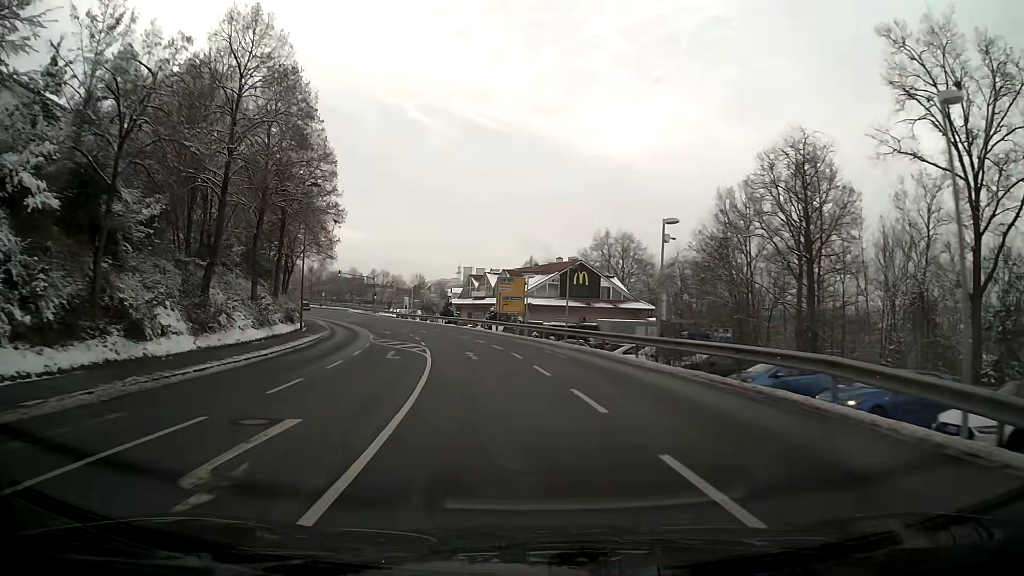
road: tertiary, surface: asphalt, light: Day
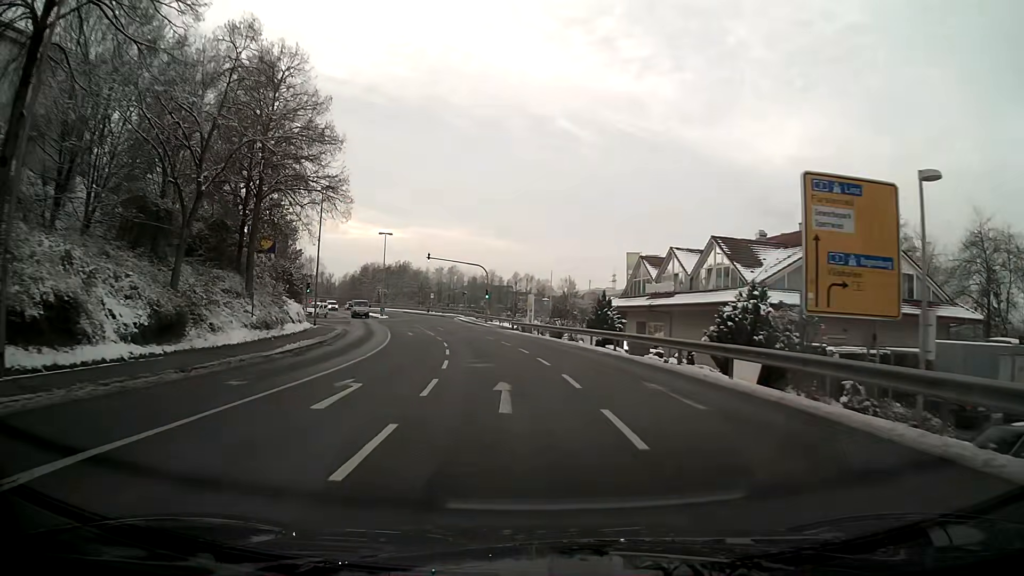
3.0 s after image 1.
(-4.4, +37.9) m; -13°
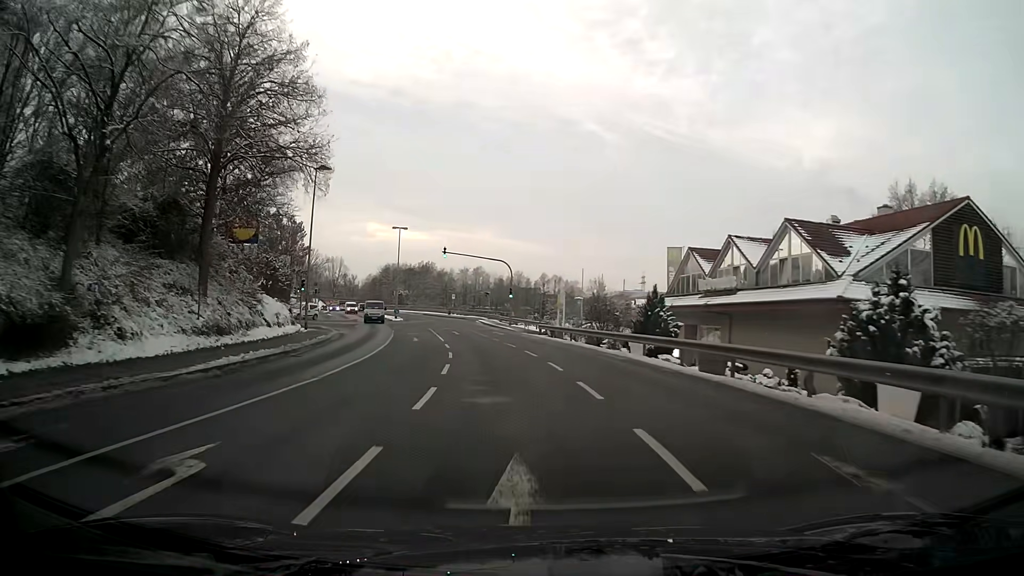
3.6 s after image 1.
(-0.2, +7.7) m; -2°
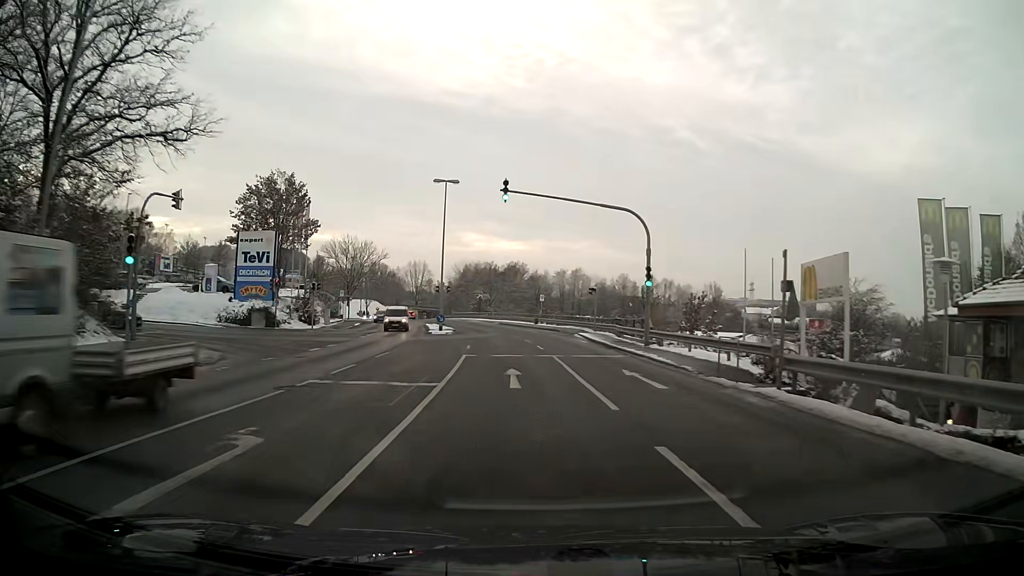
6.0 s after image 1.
(-2.3, +30.6) m; -8°
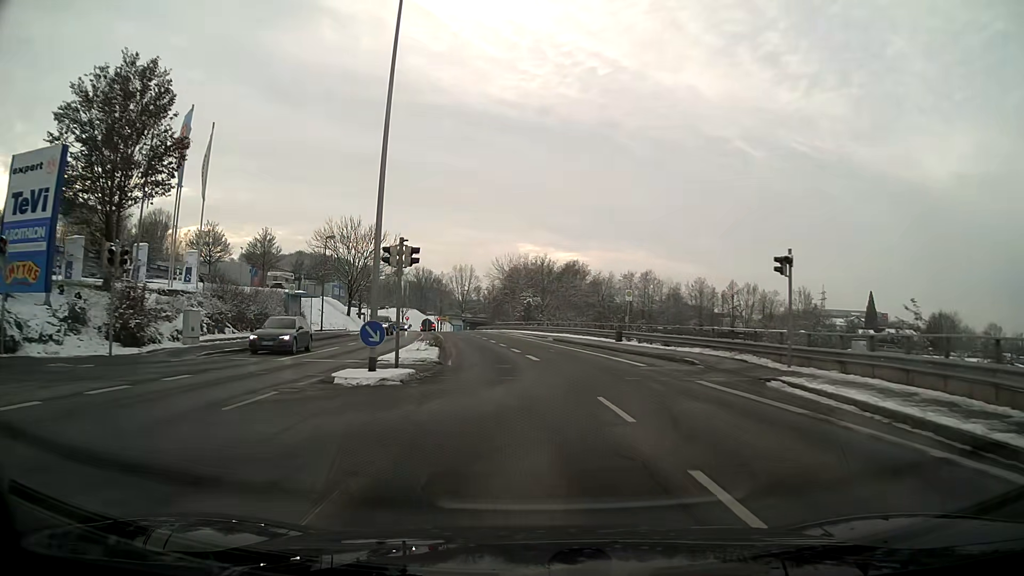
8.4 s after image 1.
(-1.4, +30.3) m; -5°
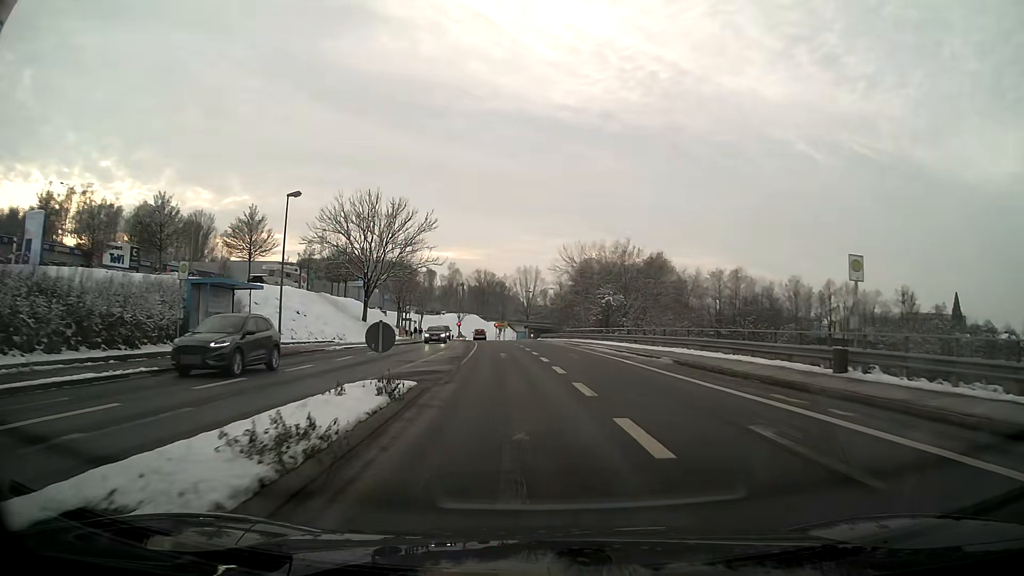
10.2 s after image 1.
(-1.1, +22.2) m; -6°
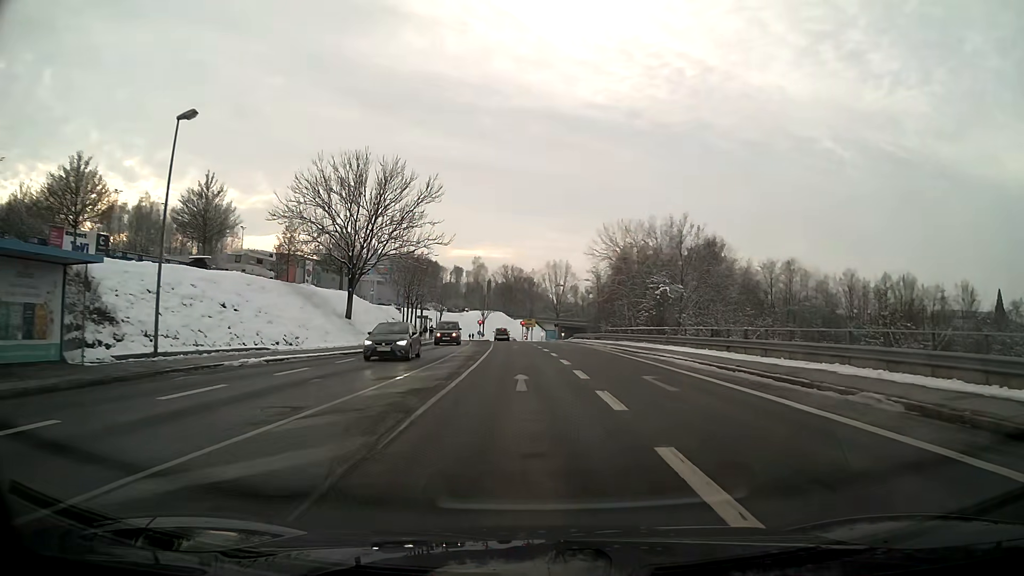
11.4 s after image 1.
(-0.3, +14.6) m; -2°
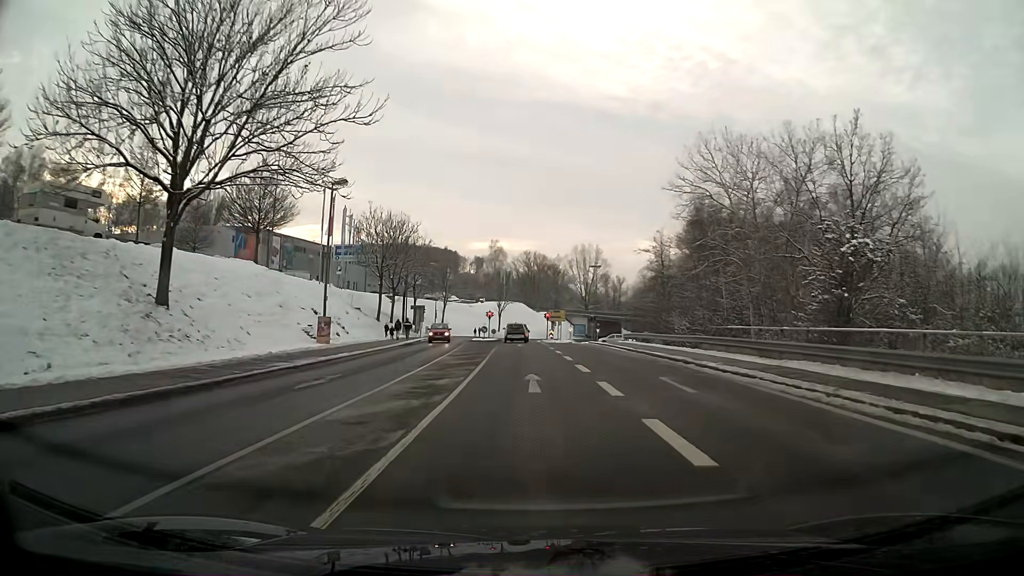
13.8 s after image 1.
(-0.6, +28.2) m; -2°
(0, +10) (0, +20) (0, +30) (-1, +40) (-1, +50) (-1, +60) (-1, +70) (-2, +80) (-2, +90) (-2, +100) m
